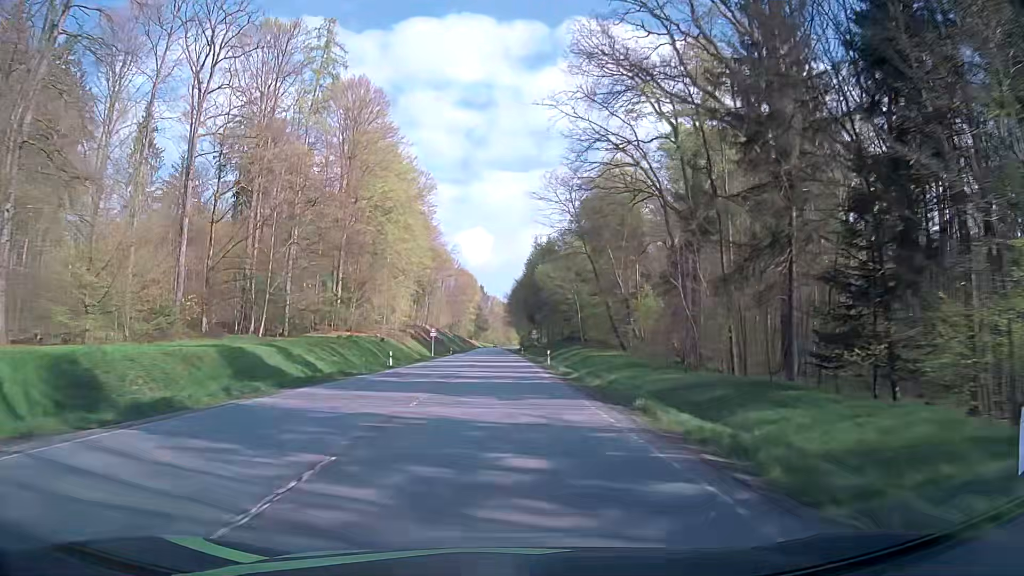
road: secondary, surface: asphalt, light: Day
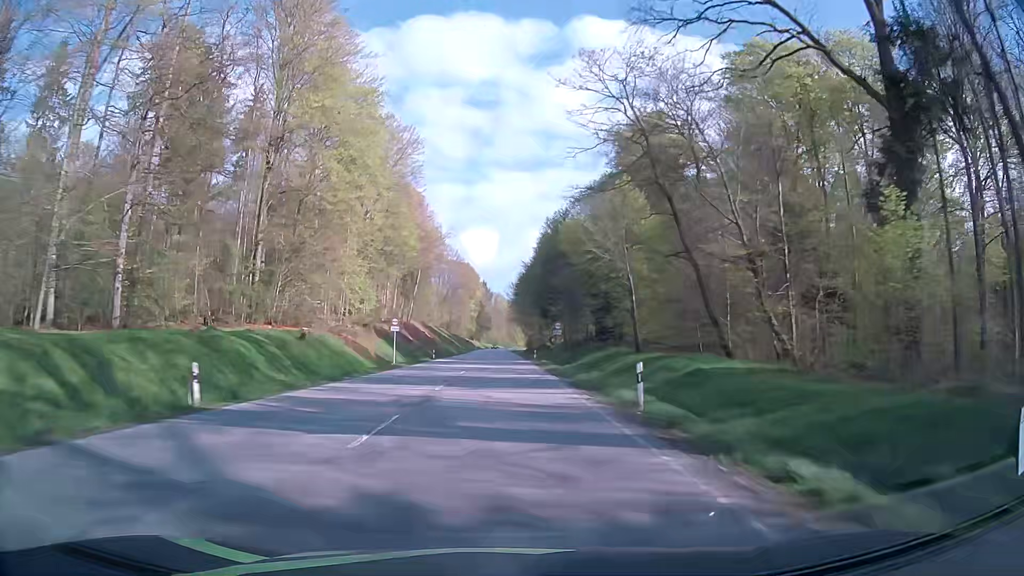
(-0.2, +29.0) m; 0°
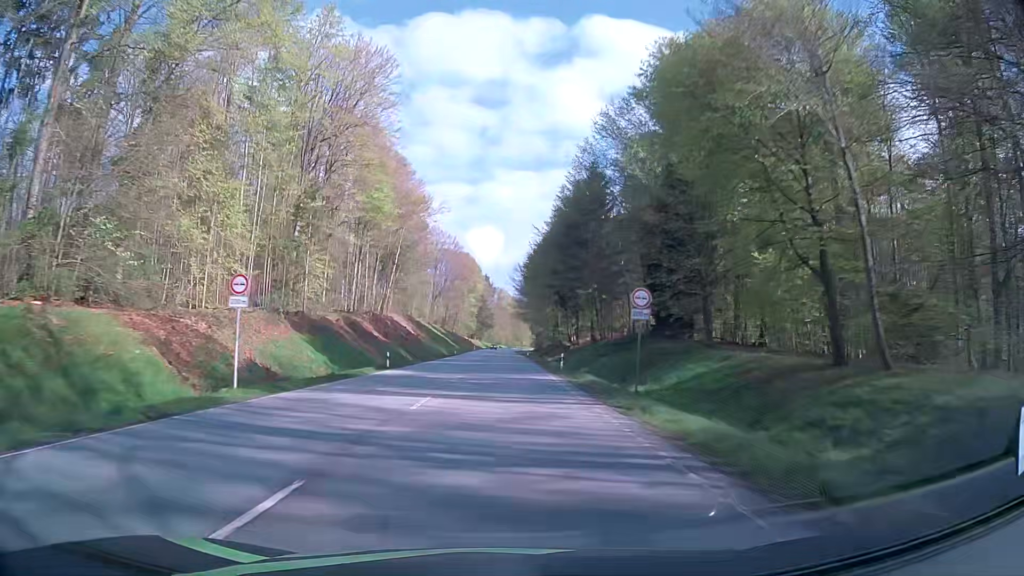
(-0.1, +29.1) m; 0°
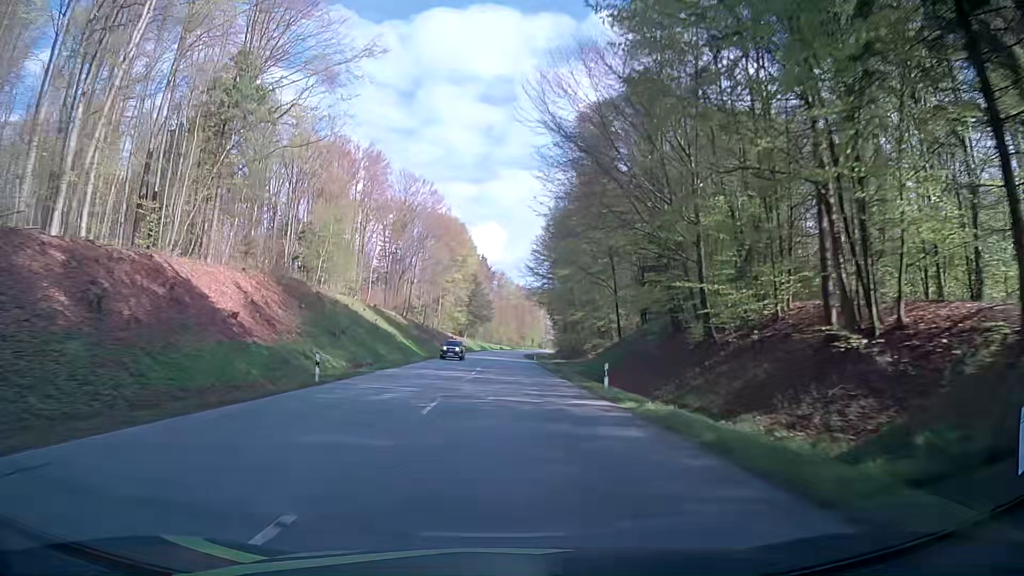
(-0.1, +72.7) m; 0°
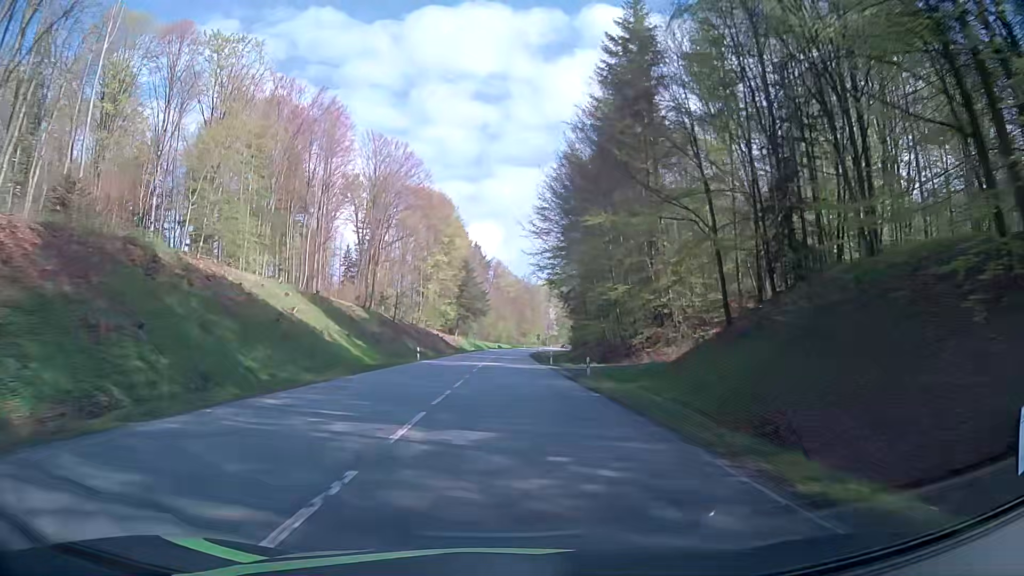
(+0.1, +29.0) m; 0°
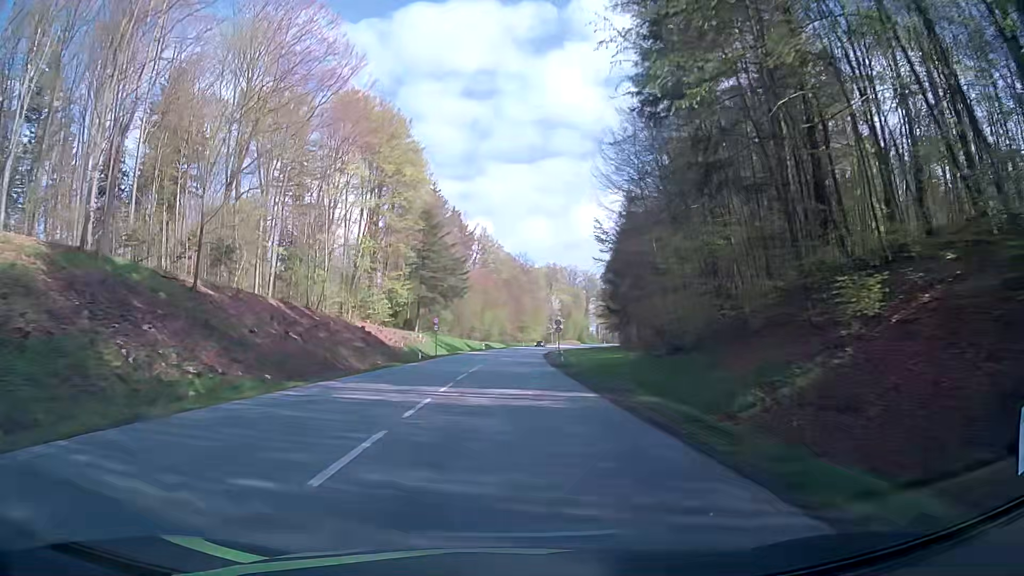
(+0.2, +56.6) m; +1°
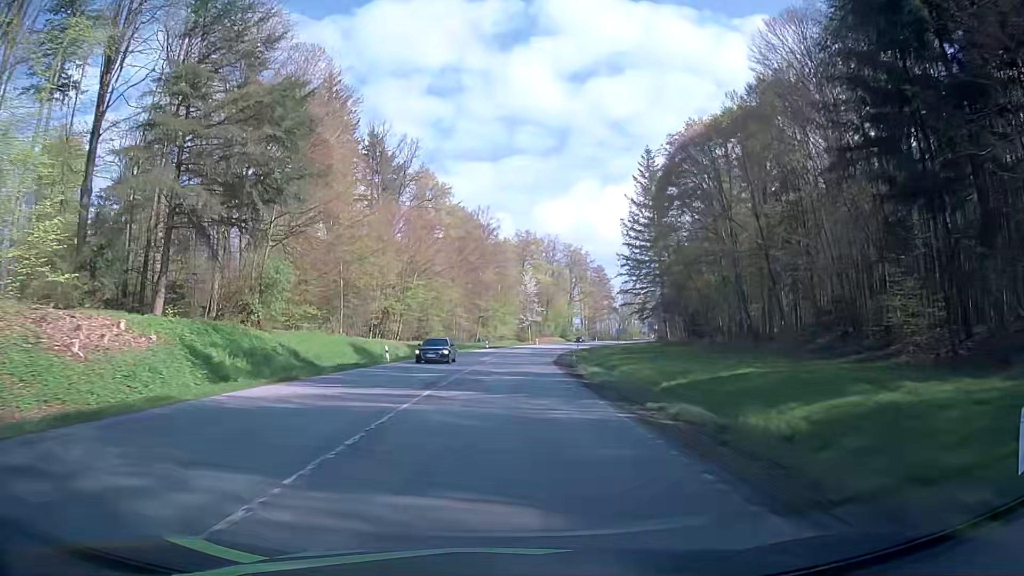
(+1.1, +64.1) m; +3°
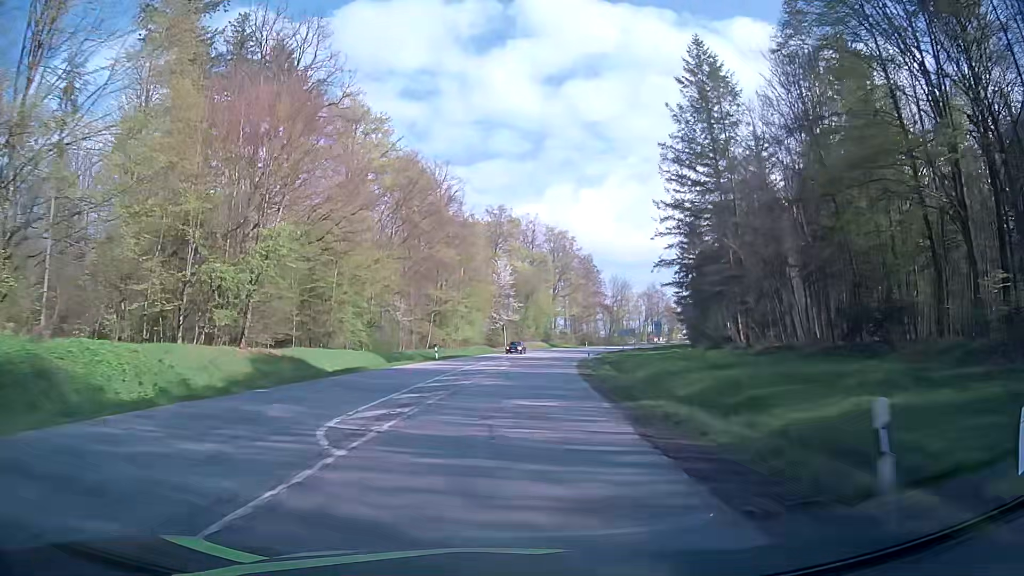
(+0.9, +35.5) m; +2°
(0, +10) (0, +20) (+1, +30) (+2, +40) (+3, +50) (+4, +60) (+6, +70) (+8, +79) (+10, +89) (+13, +99) m
